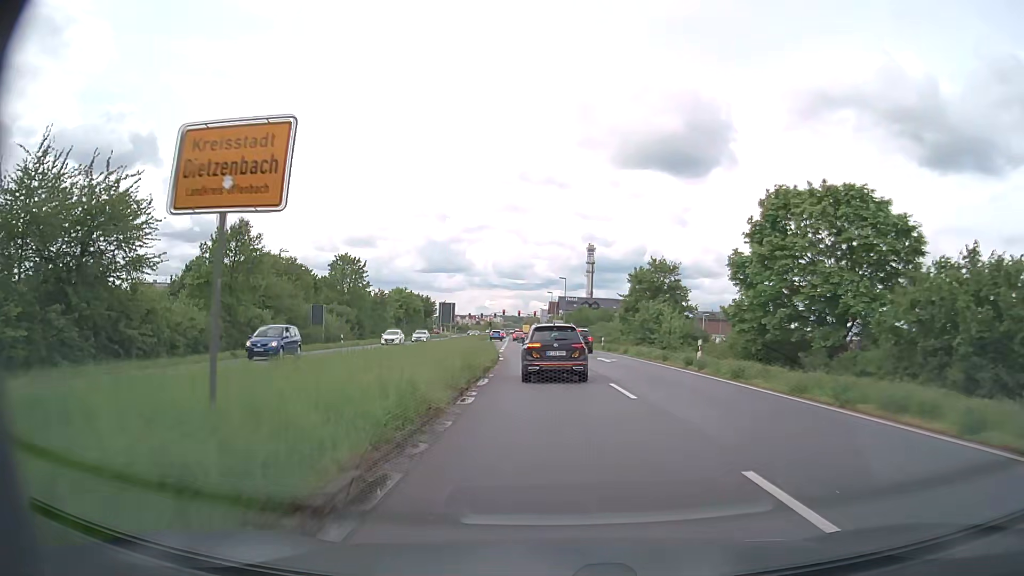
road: primary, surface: asphalt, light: Day
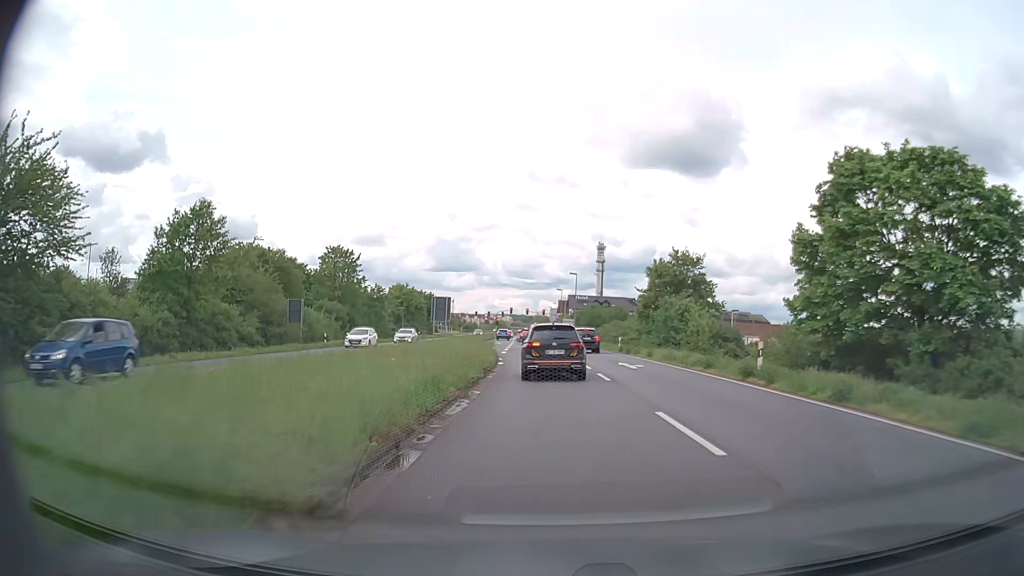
(-0.1, +6.8) m; -1°
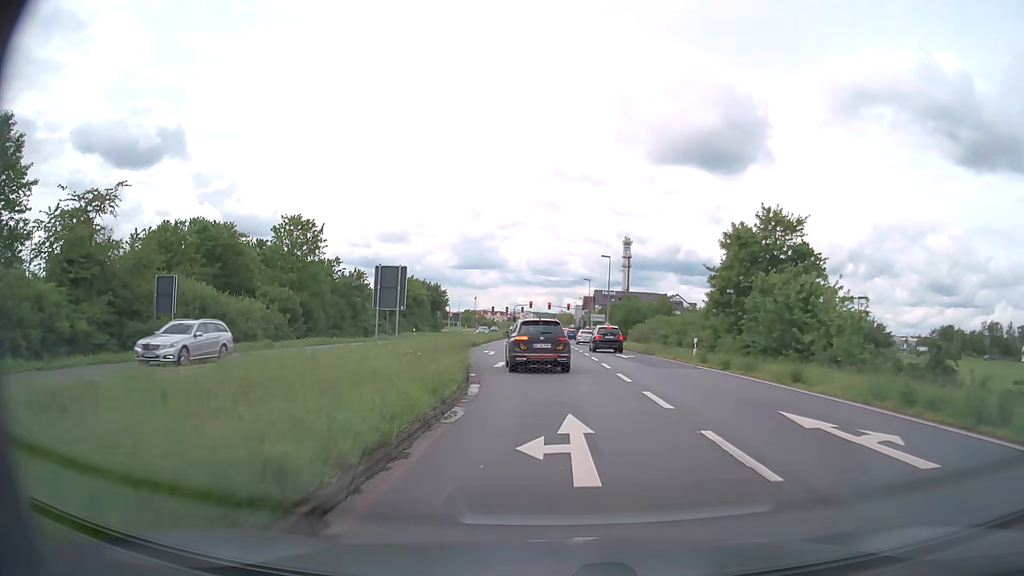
(-0.4, +19.5) m; -2°
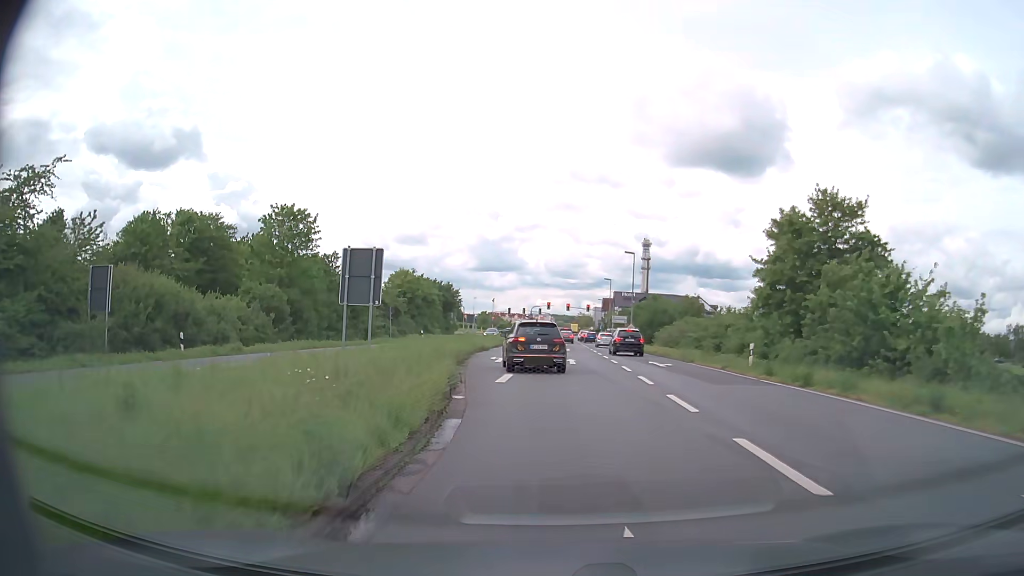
(-0.1, +6.1) m; -1°
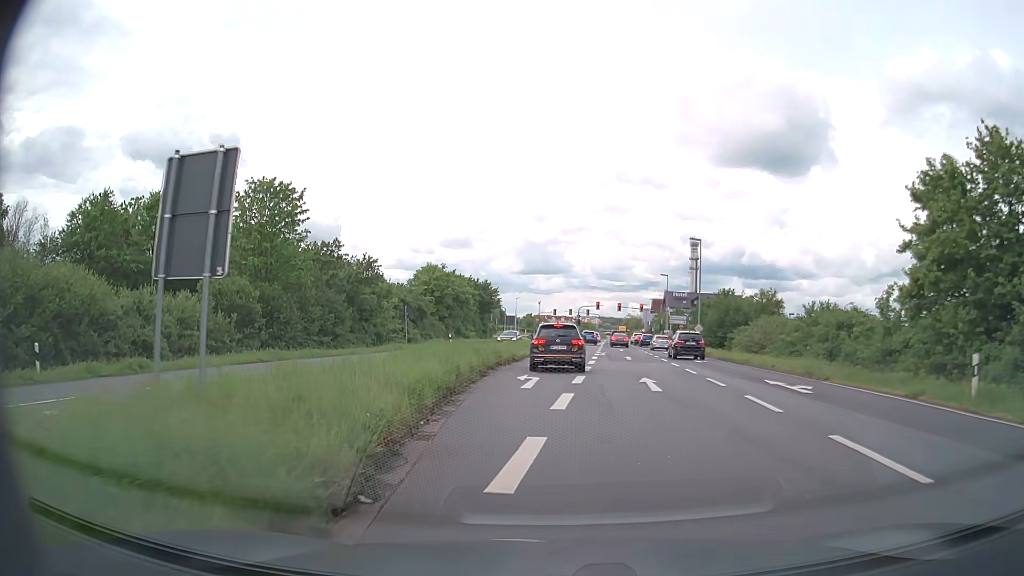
(-0.4, +11.6) m; -4°
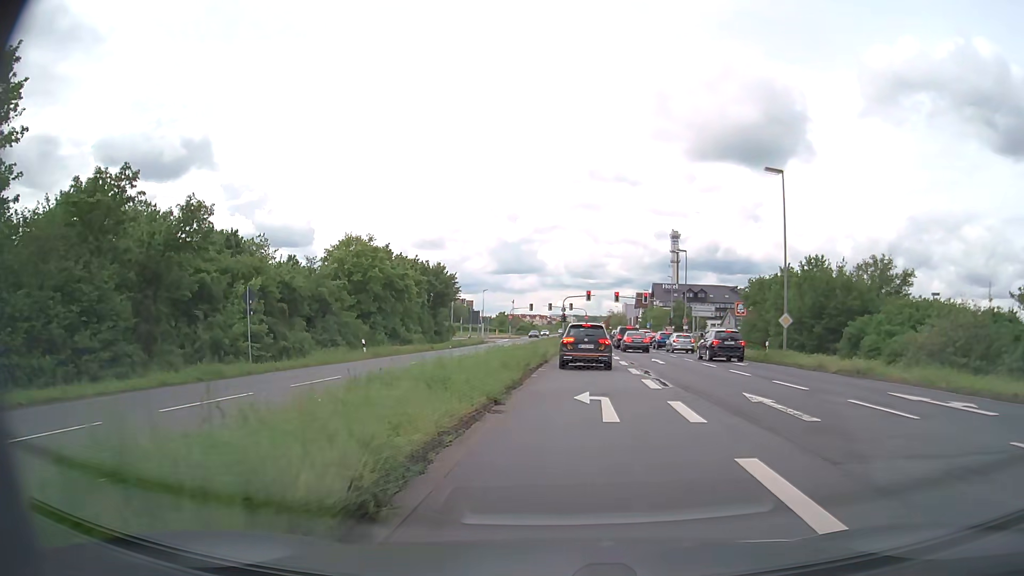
(-0.5, +25.4) m; +2°
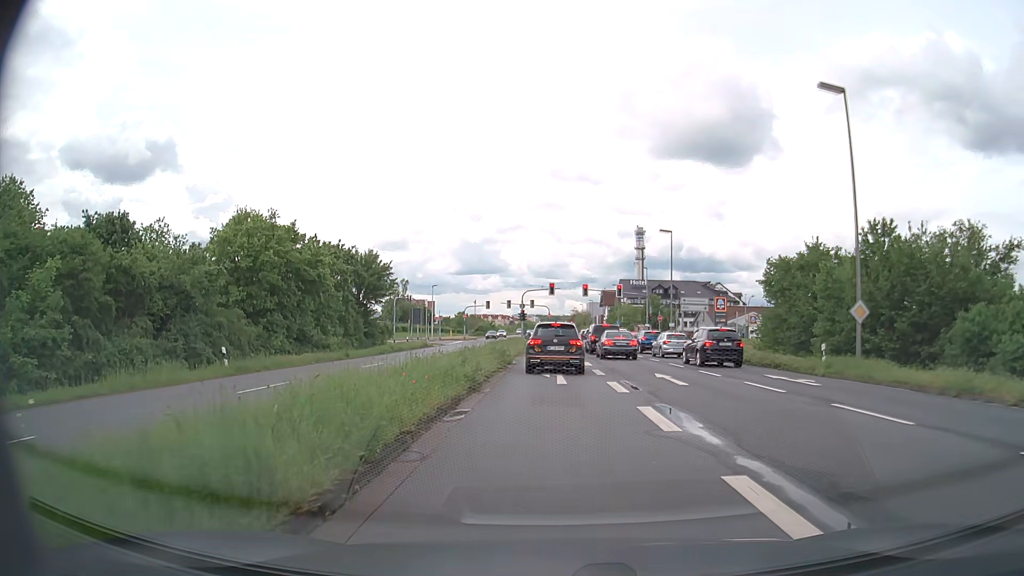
(+0.5, +12.8) m; +3°
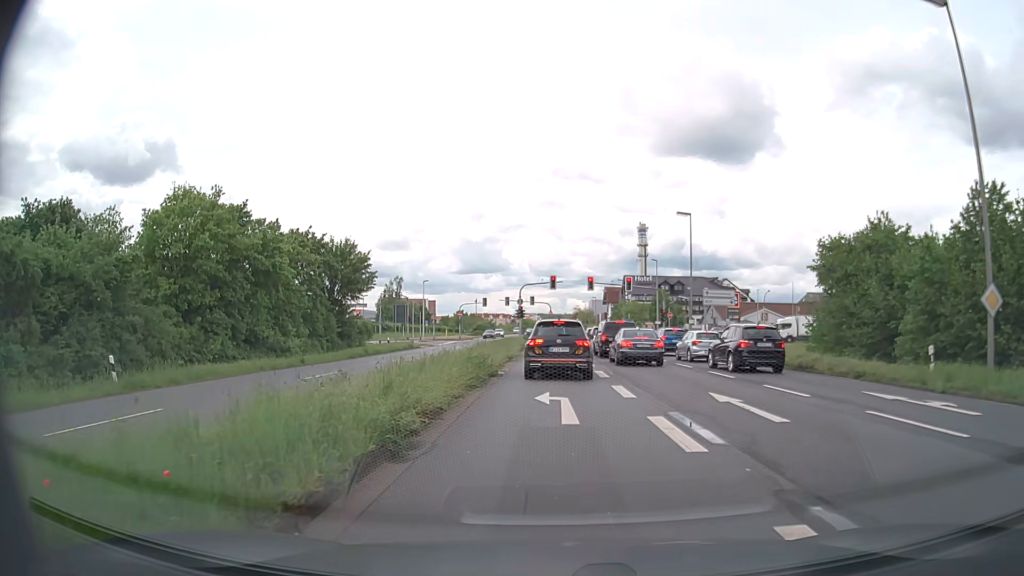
(0.0, +7.6) m; 0°
(0, +10) (0, +20) (-1, +30) (-1, +40) (-1, +50) (-1, +60) (-1, +70) (-4, +80) (-9, +88) (-18, +92) m
